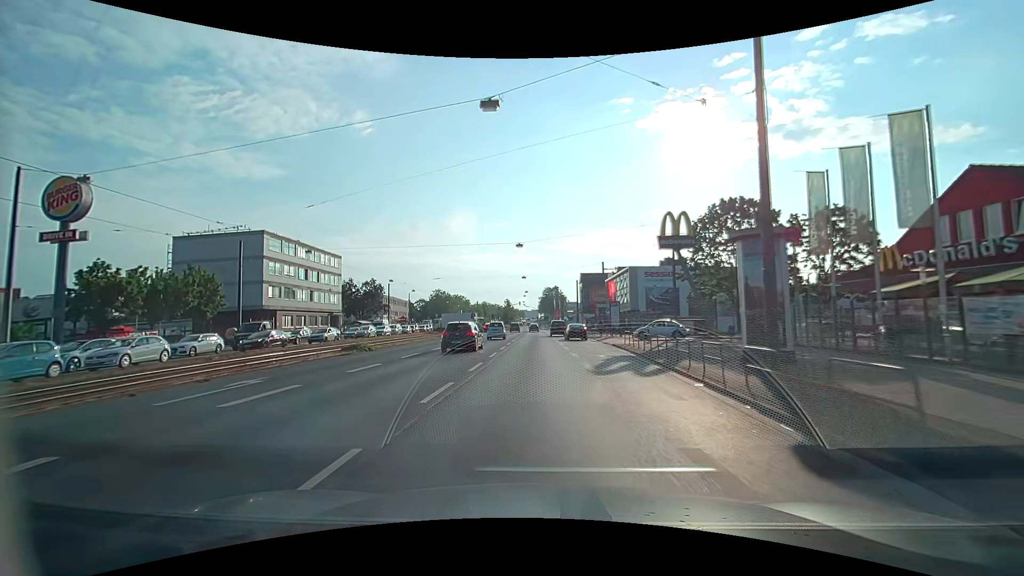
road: primary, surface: asphalt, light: Day
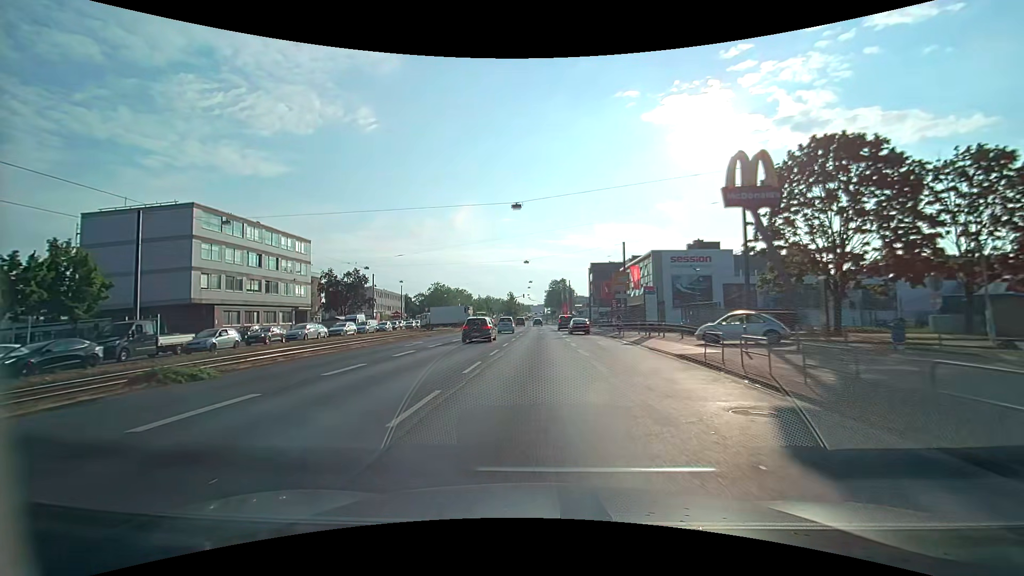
(-0.1, +14.1) m; -1°
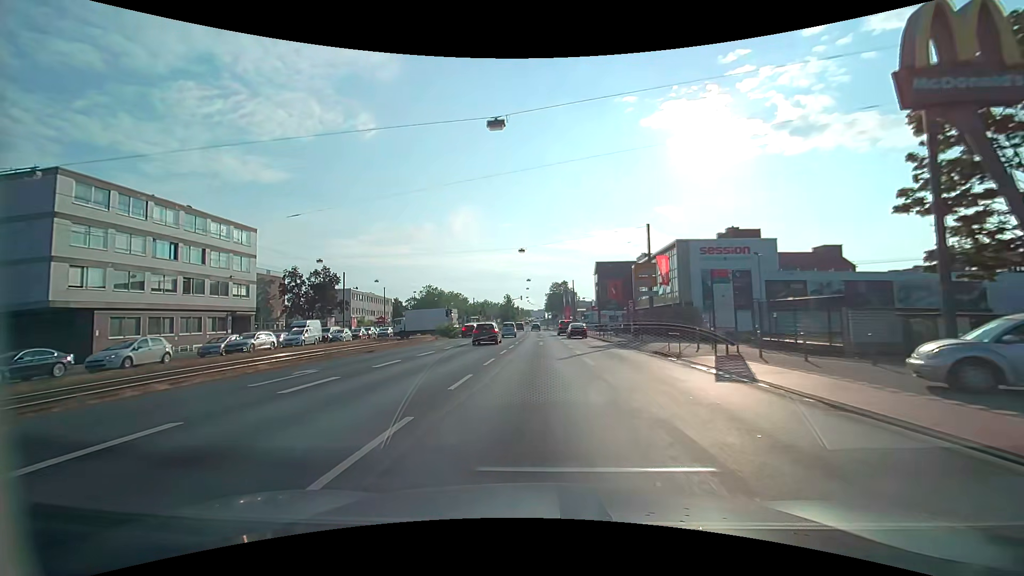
(0.0, +14.3) m; 0°
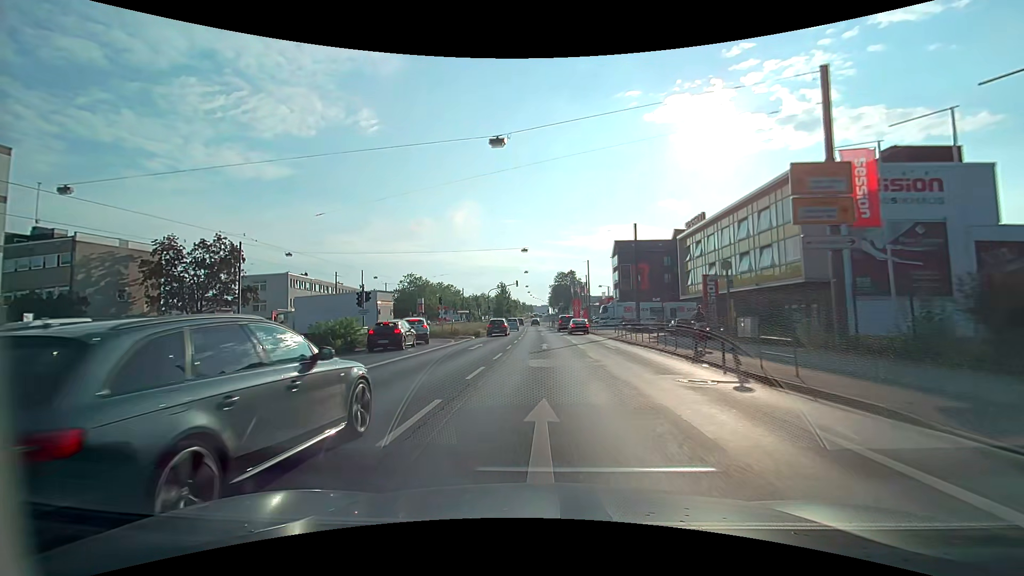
(-0.2, +29.2) m; -1°
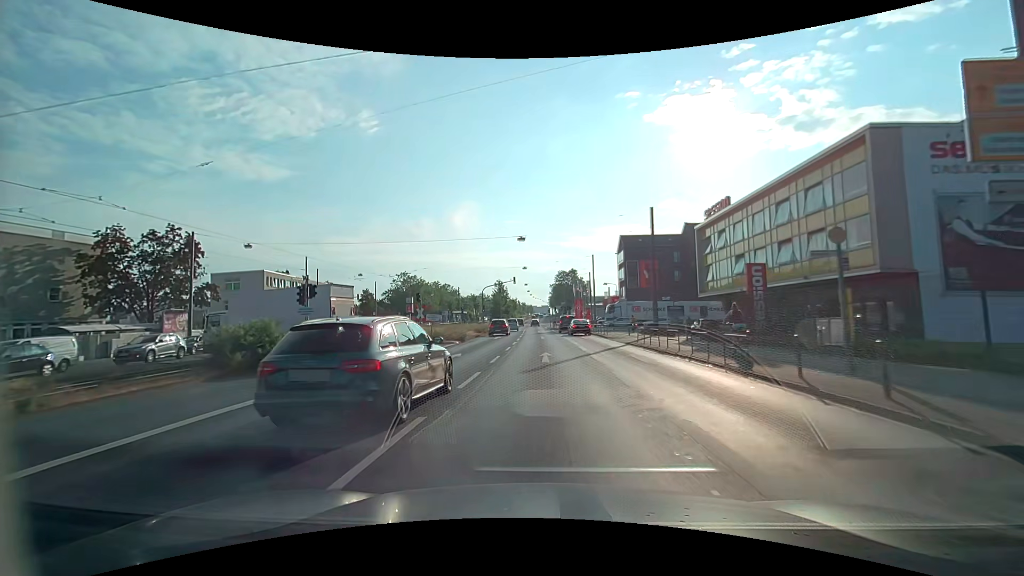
(0.0, +7.4) m; 0°
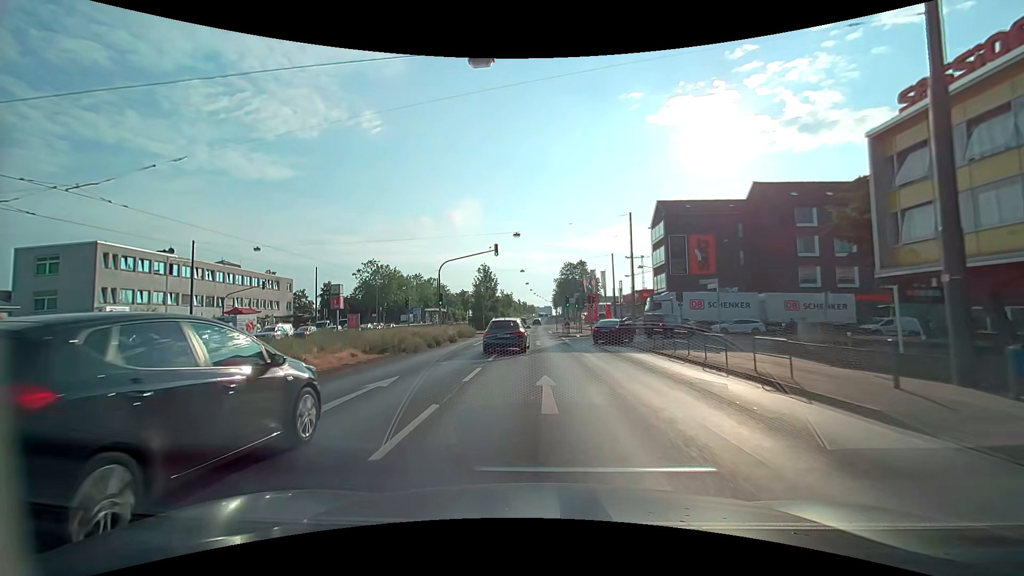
(-0.2, +29.5) m; -1°
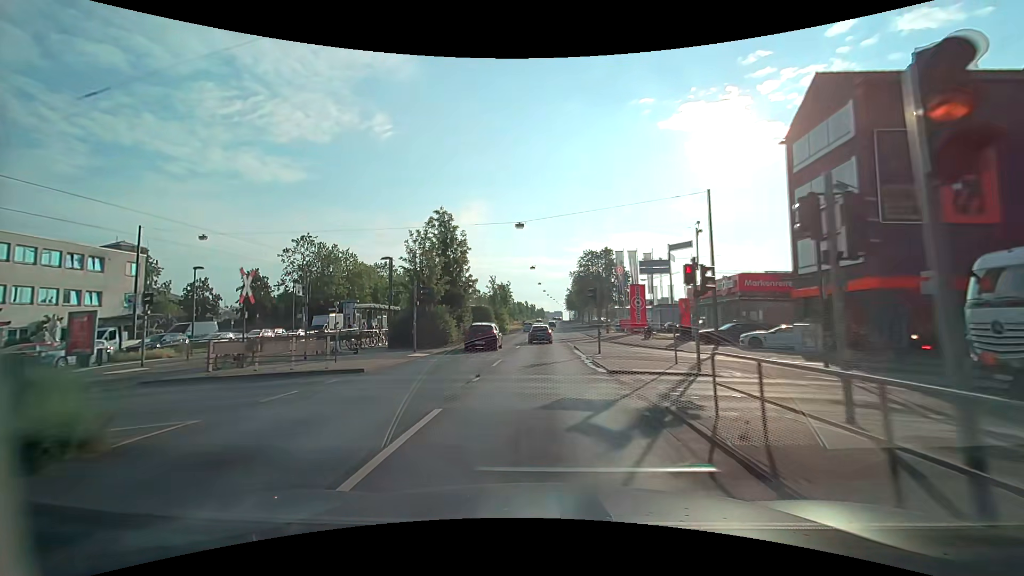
(-0.4, +37.2) m; -1°
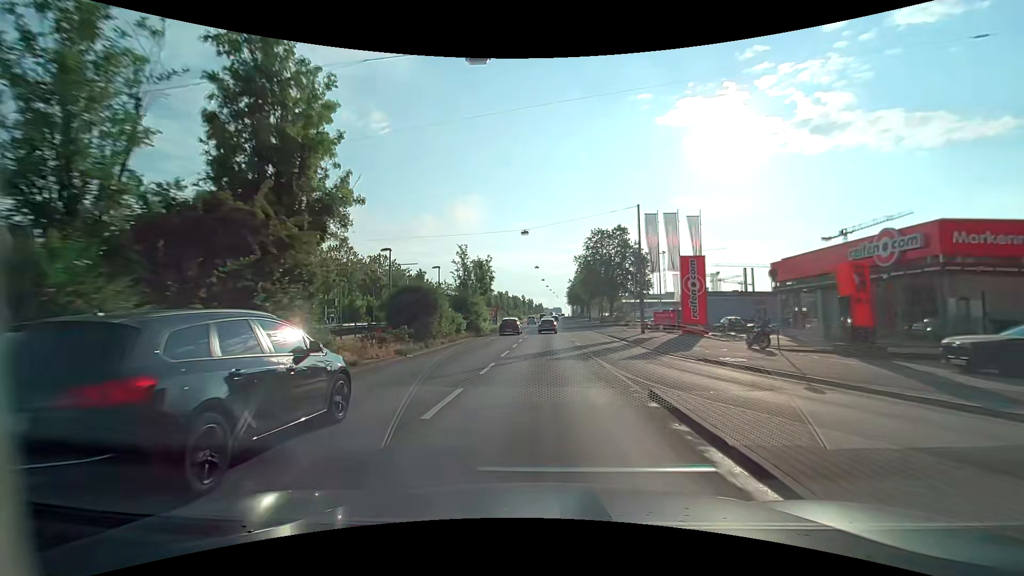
(+0.1, +22.8) m; 0°
(0, +10) (0, +20) (0, +30) (0, +40) (+1, +50) (+1, +60) (+1, +70) (+1, +80) (+1, +90) (+2, +100) m
